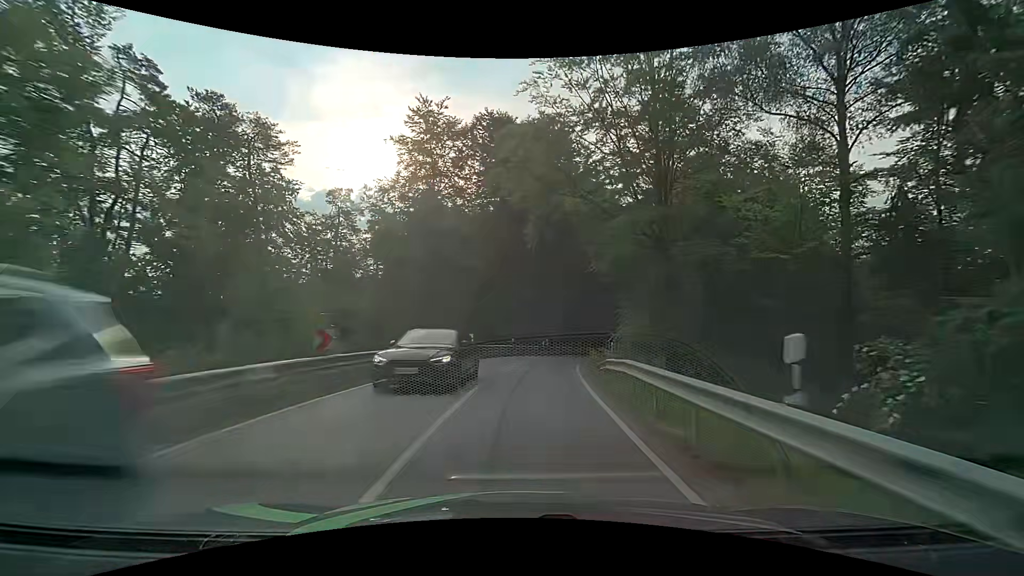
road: secondary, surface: asphalt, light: Day
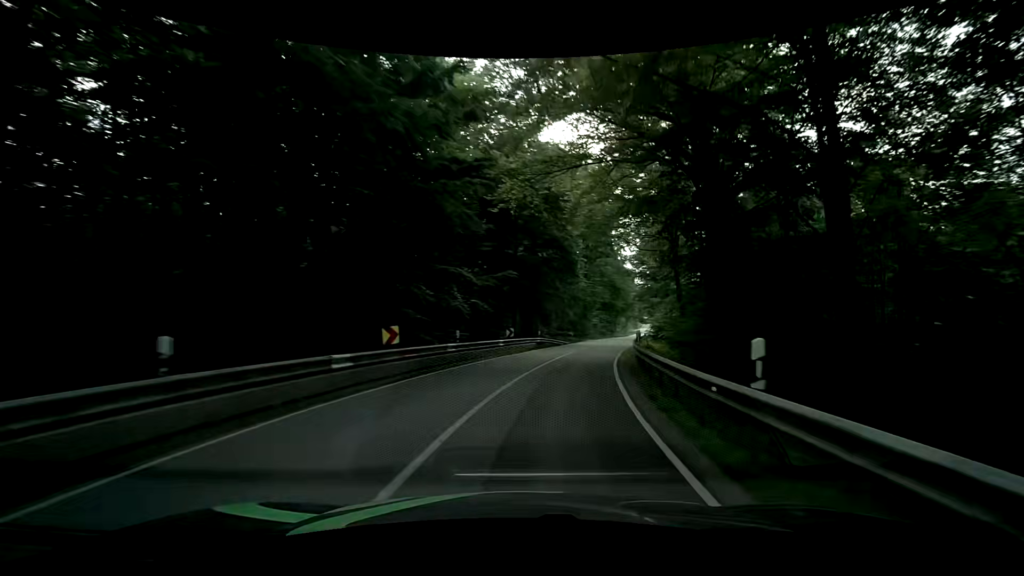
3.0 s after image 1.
(+6.6, +43.3) m; +22°
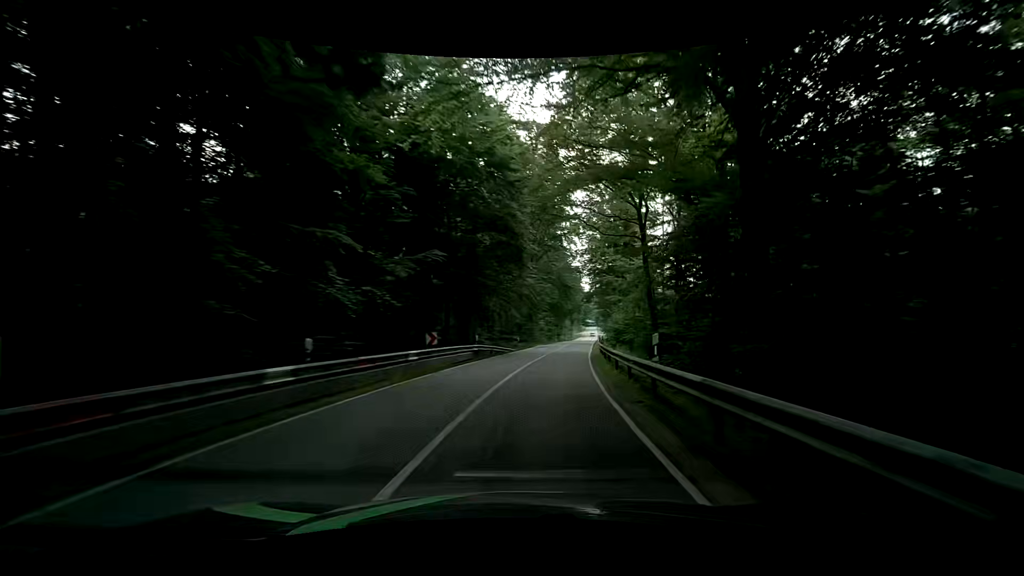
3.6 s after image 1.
(+0.6, +9.7) m; +8°
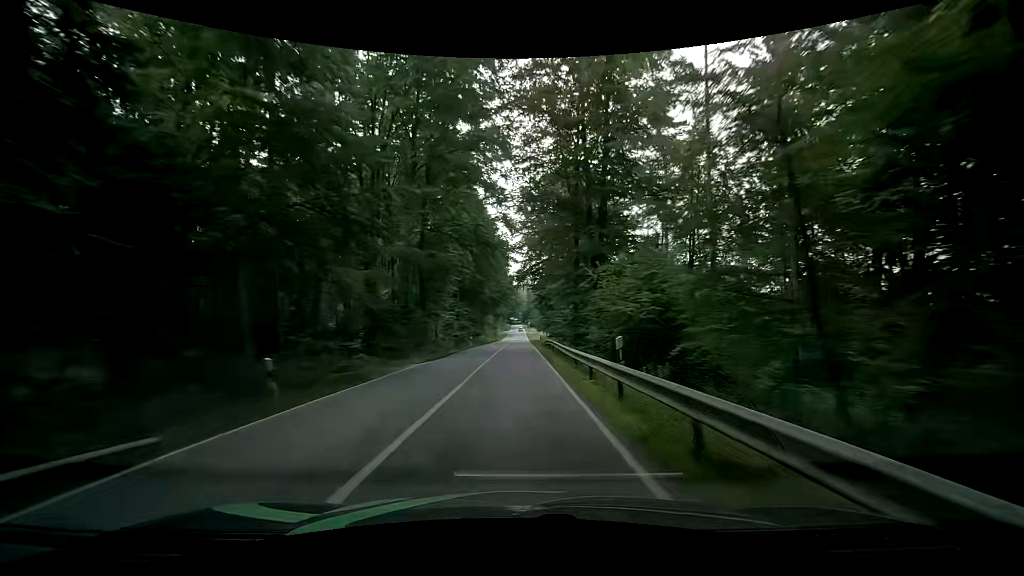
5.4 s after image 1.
(+3.7, +33.5) m; +9°
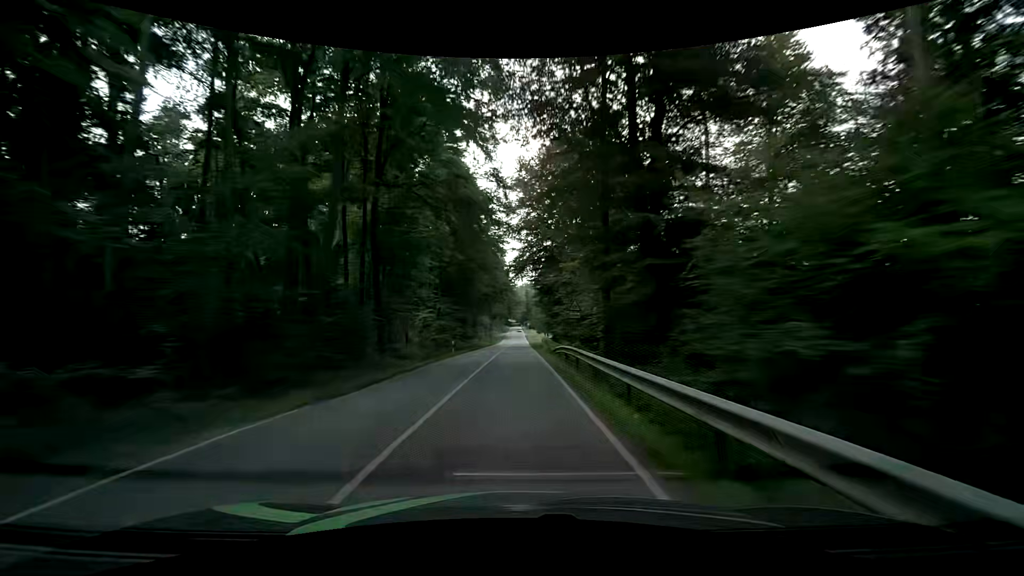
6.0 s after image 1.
(+0.3, +12.9) m; +1°
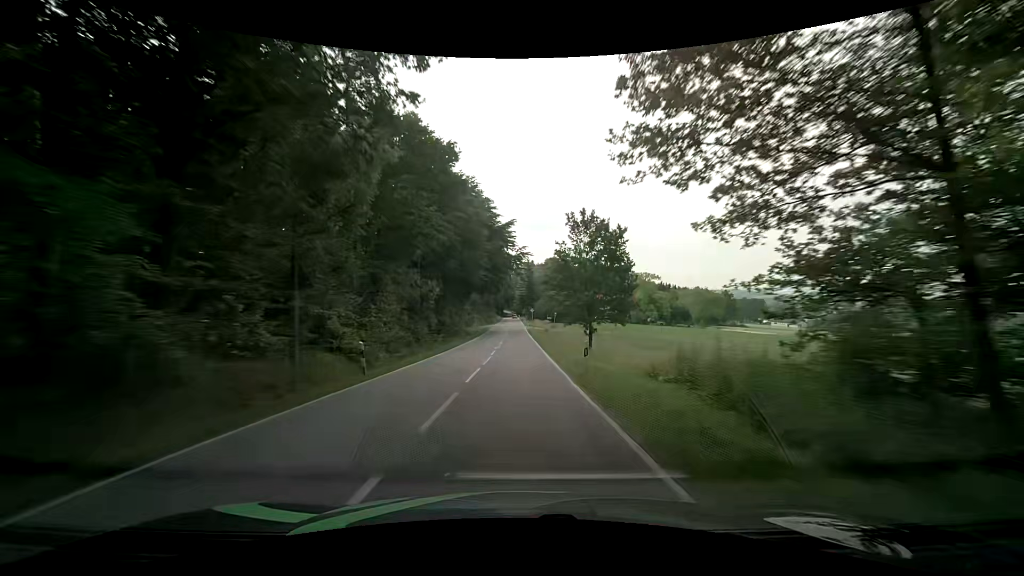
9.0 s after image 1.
(0.0, +74.3) m; 0°
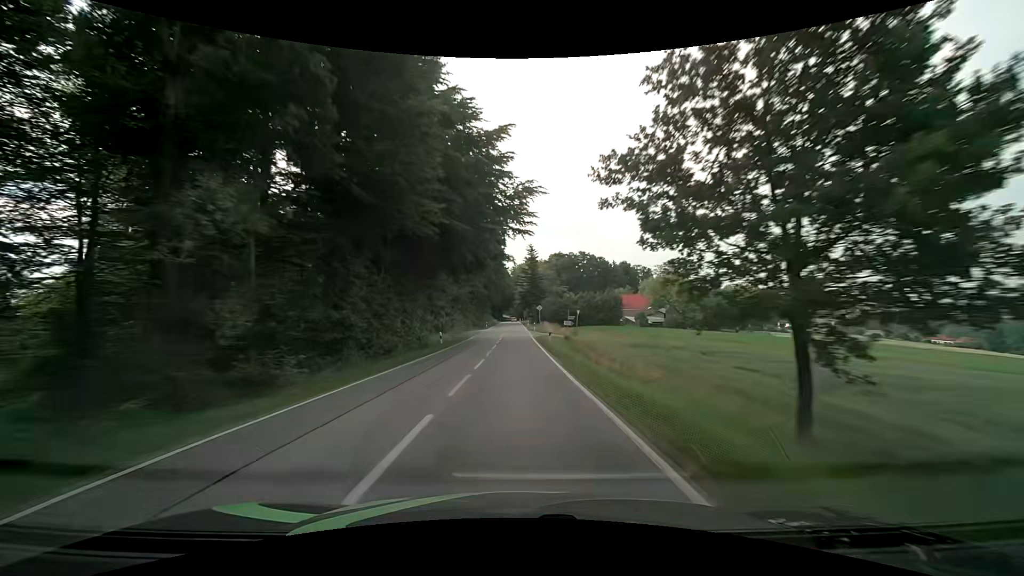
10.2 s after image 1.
(+0.2, +32.9) m; 0°
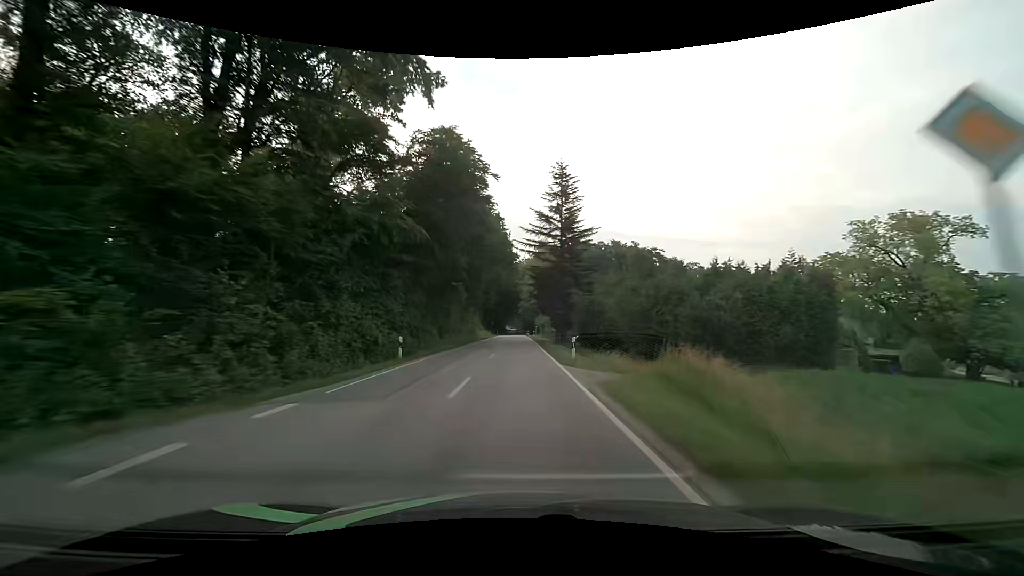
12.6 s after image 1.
(-0.5, +65.3) m; -1°
(0, +10) (0, +20) (0, +30) (0, +40) (0, +50) (0, +60) (0, +70) (0, +80) (0, +90) (0, +100) m
